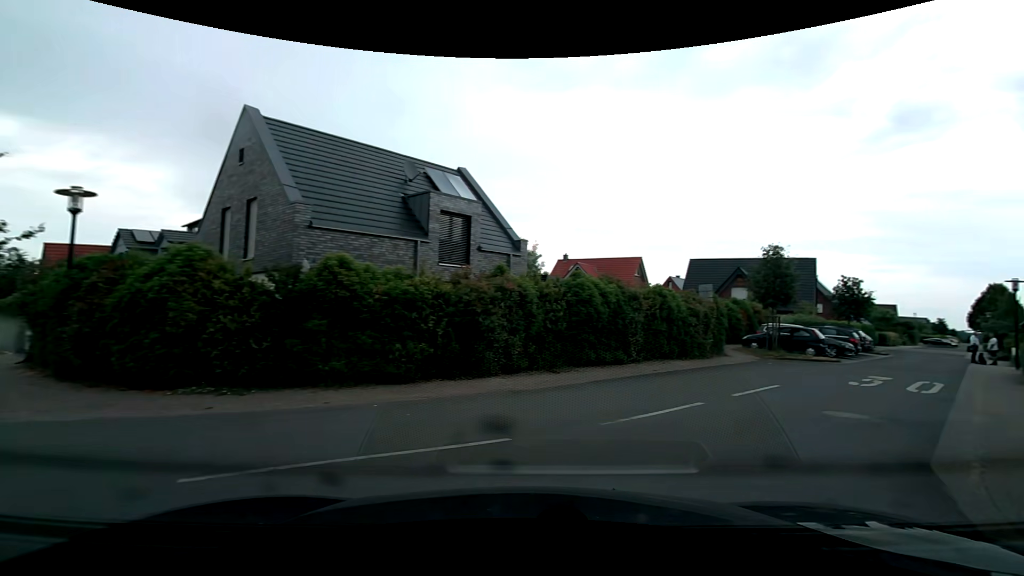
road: residential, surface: asphalt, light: Day
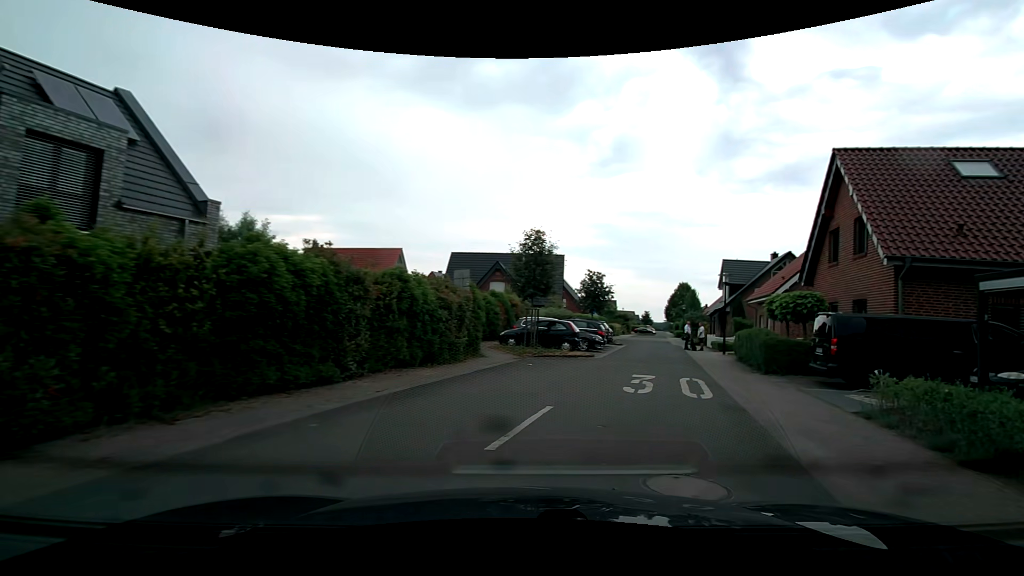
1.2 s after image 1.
(+1.3, +5.5) m; +26°
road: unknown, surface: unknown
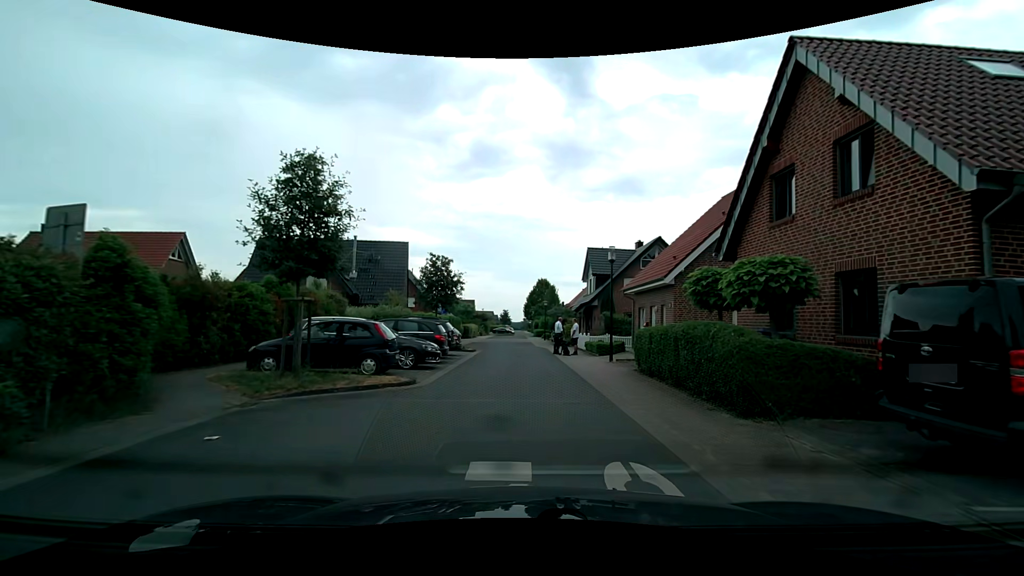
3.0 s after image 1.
(+2.1, +9.5) m; +17°
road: residential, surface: asphalt
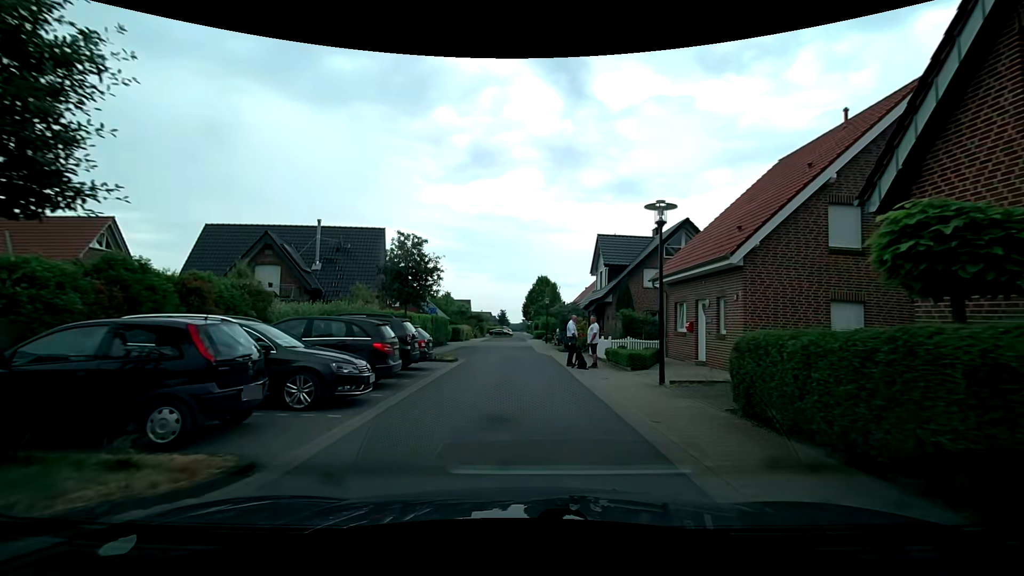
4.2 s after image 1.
(+0.2, +7.2) m; +2°
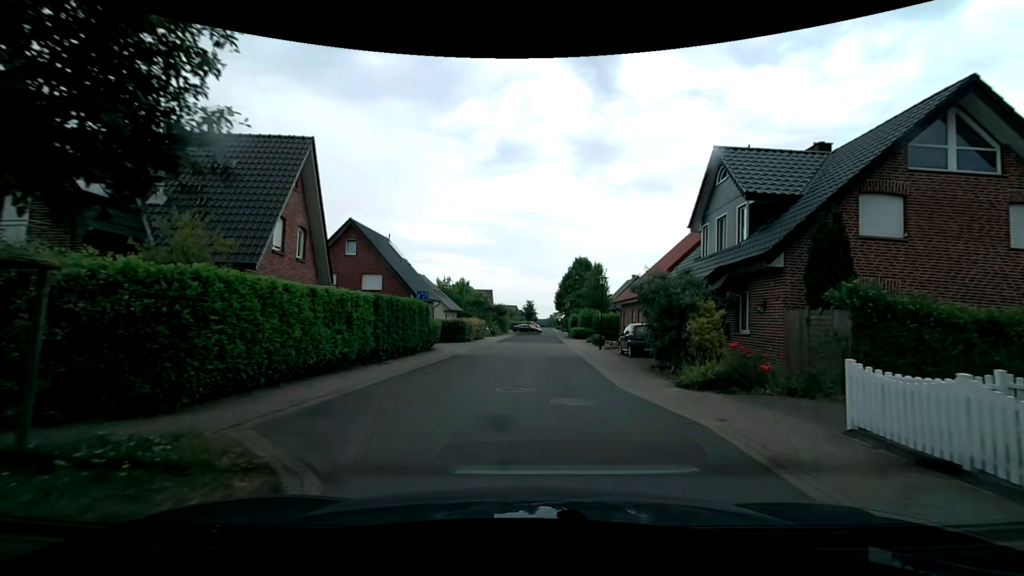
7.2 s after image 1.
(-0.8, +18.1) m; -4°
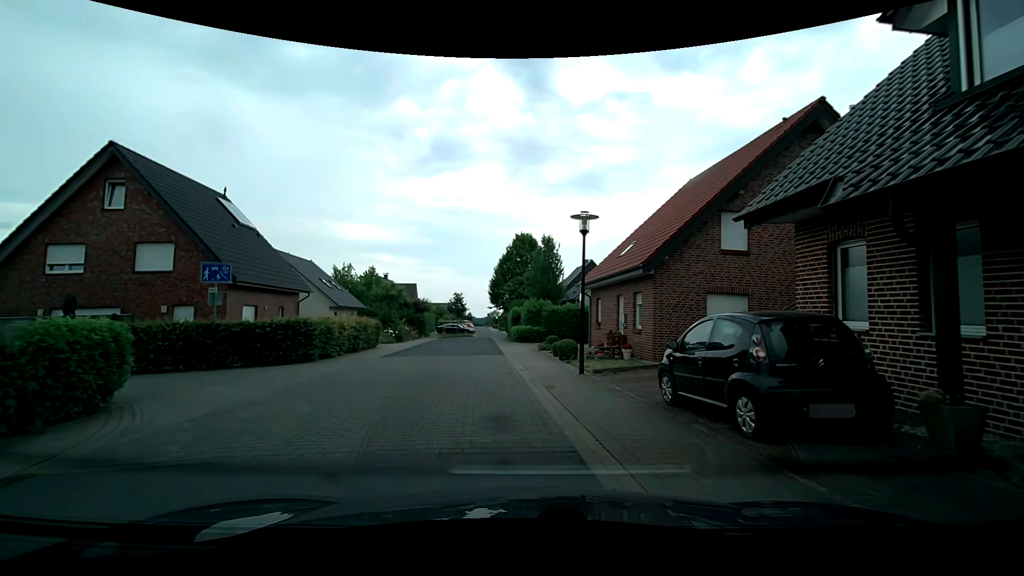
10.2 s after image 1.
(+1.2, +16.3) m; +8°
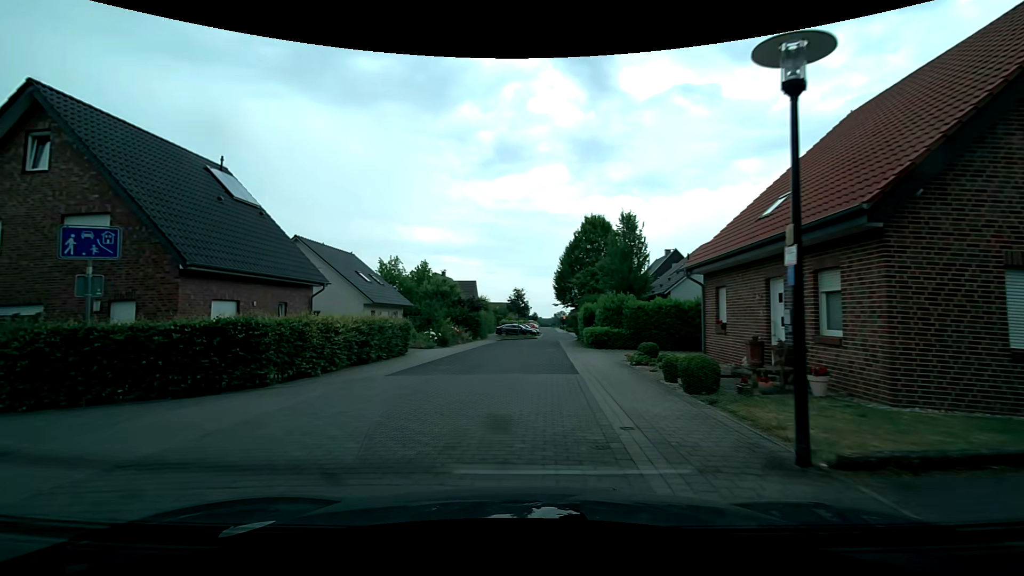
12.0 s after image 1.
(-0.3, +8.0) m; -6°
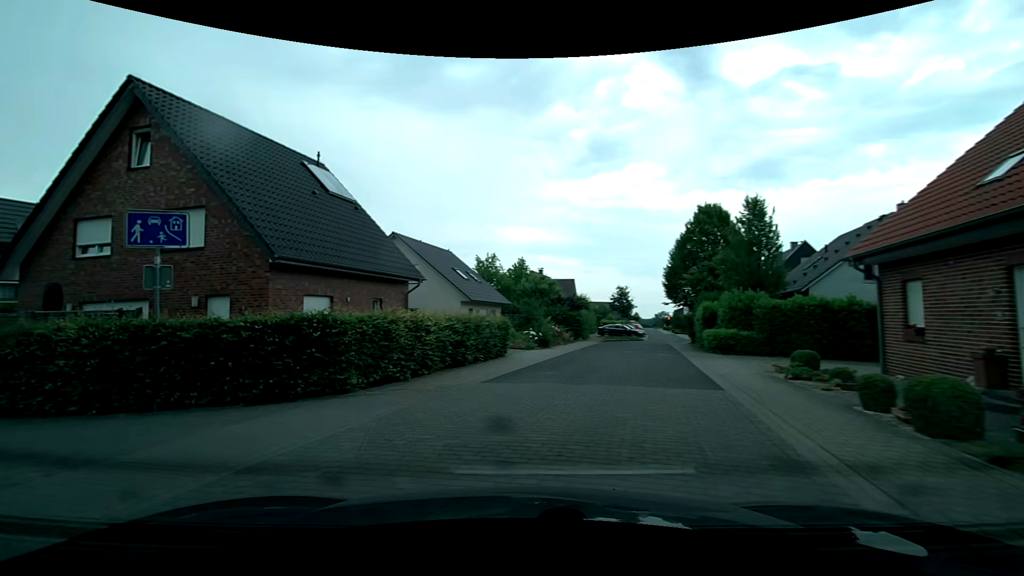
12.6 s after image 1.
(-0.2, +2.4) m; -12°
